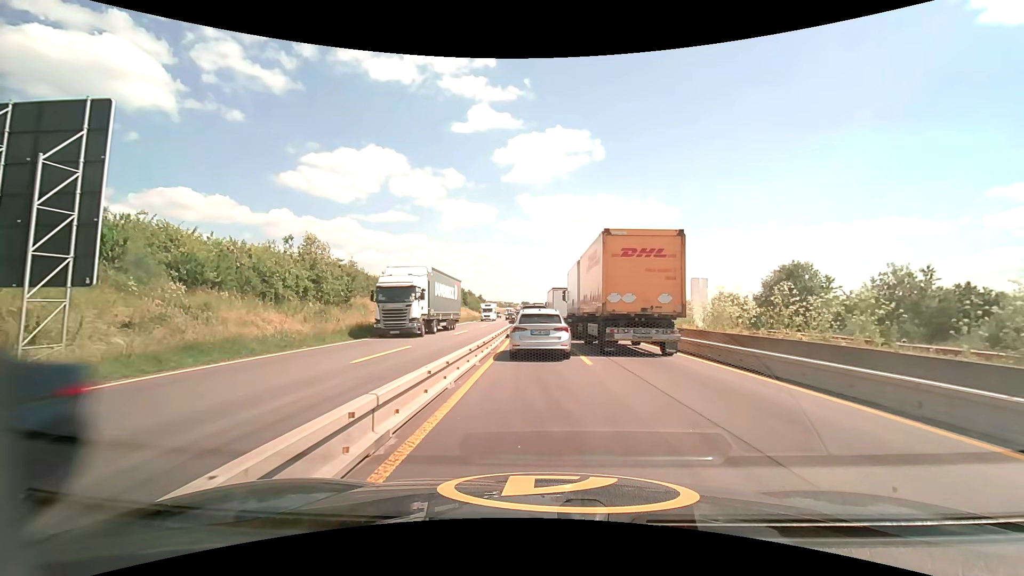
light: Day
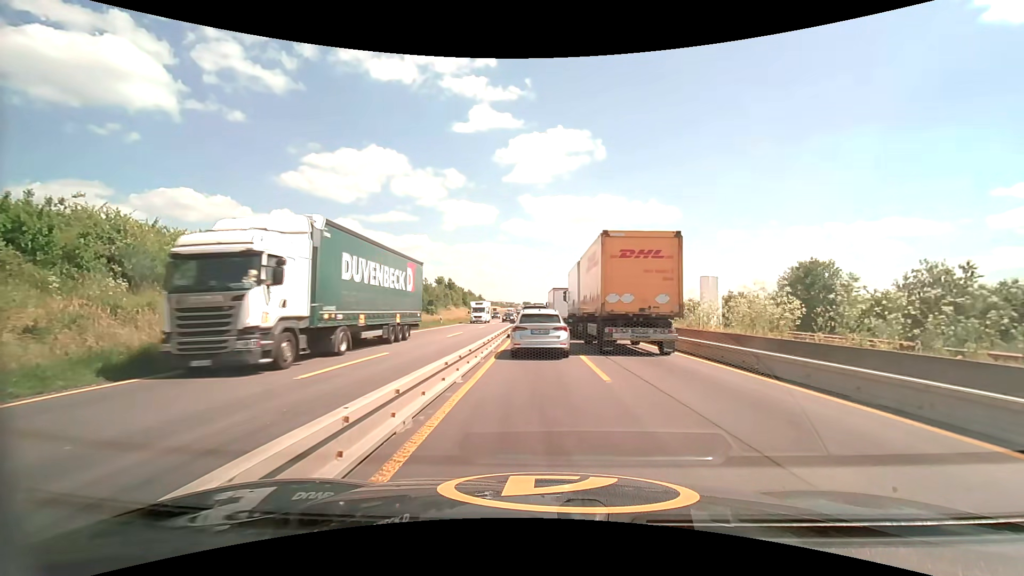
(0.0, +3.2) m; 0°
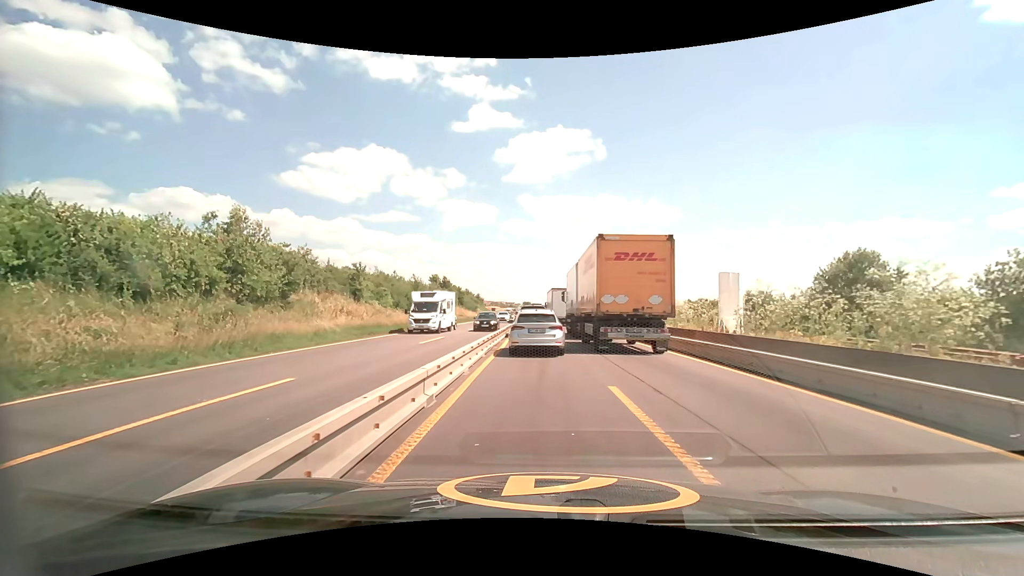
(0.0, +6.5) m; 0°
(0, +10) (0, +20) (0, +30) (-1, +40) (-1, +50) (-1, +60) (-2, +70) (-2, +80) (-2, +90) (-3, +100) m
